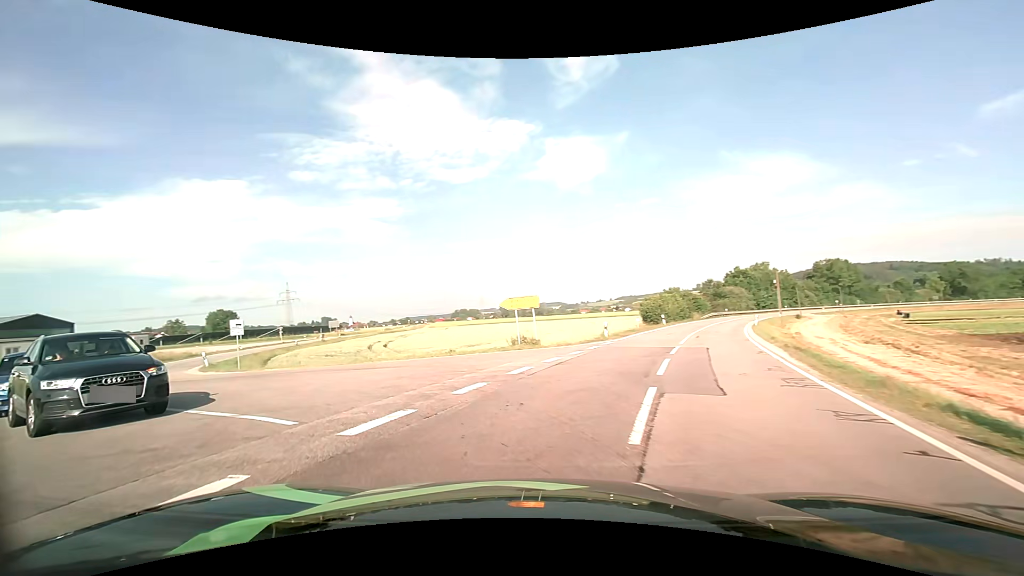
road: secondary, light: Day
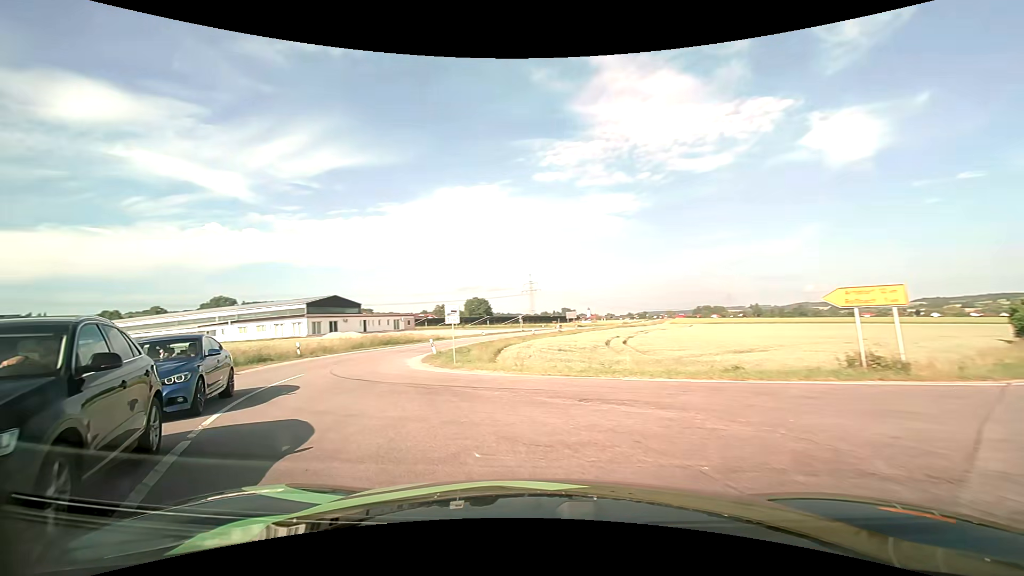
(-1.8, +7.6) m; -29°
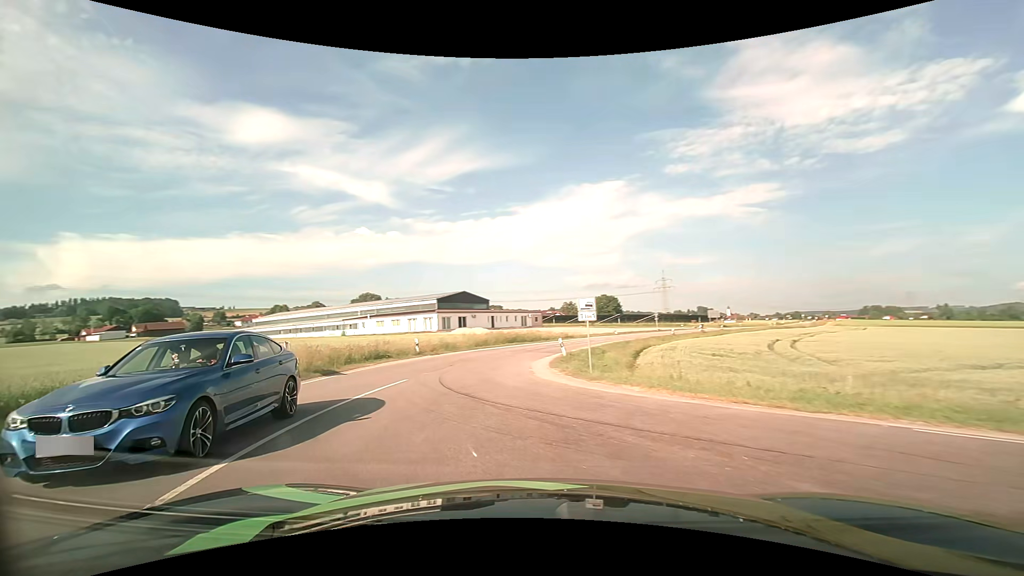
(-0.4, +4.5) m; -13°
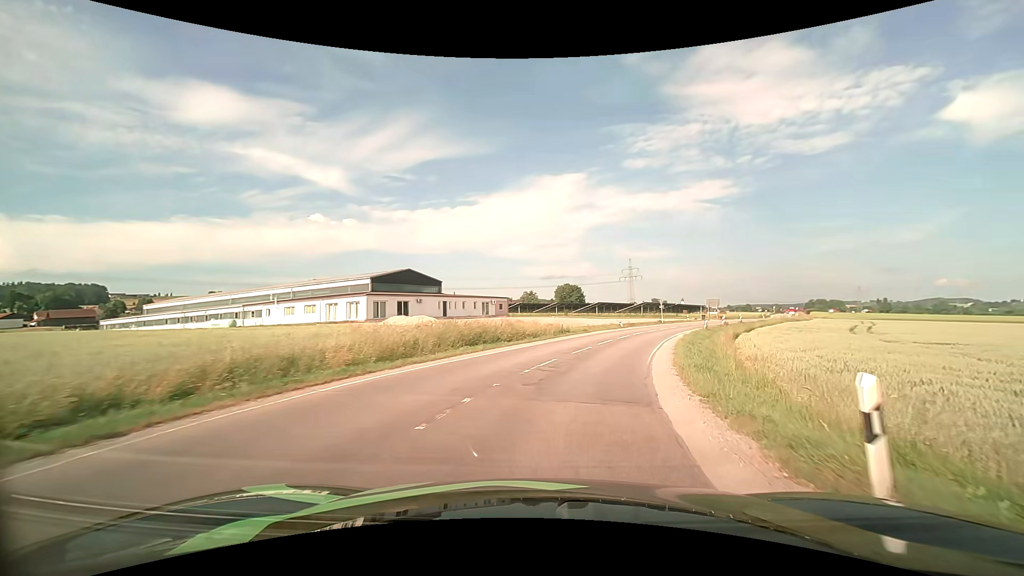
(-2.1, +23.2) m; +4°
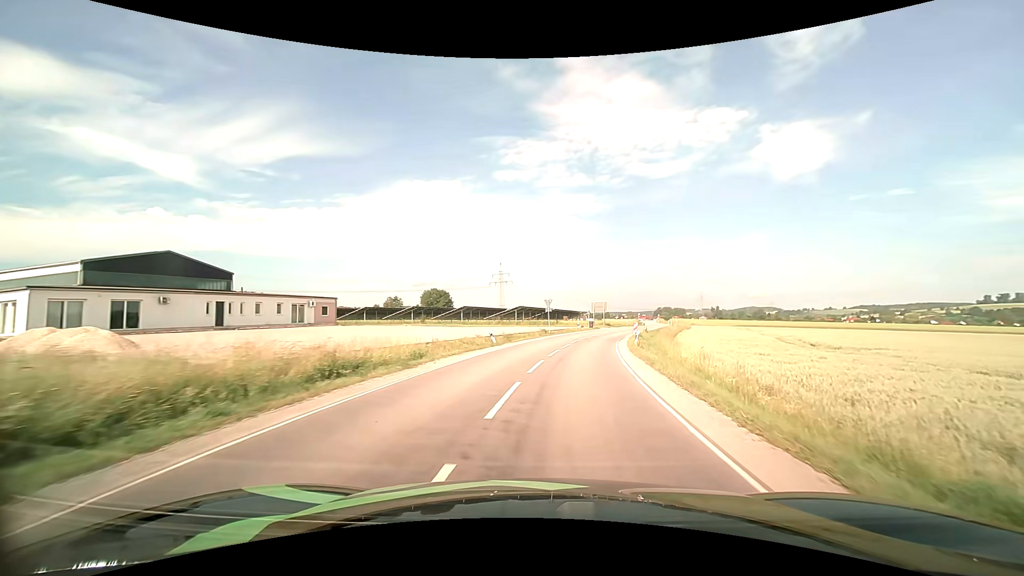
(+3.0, +22.9) m; +15°
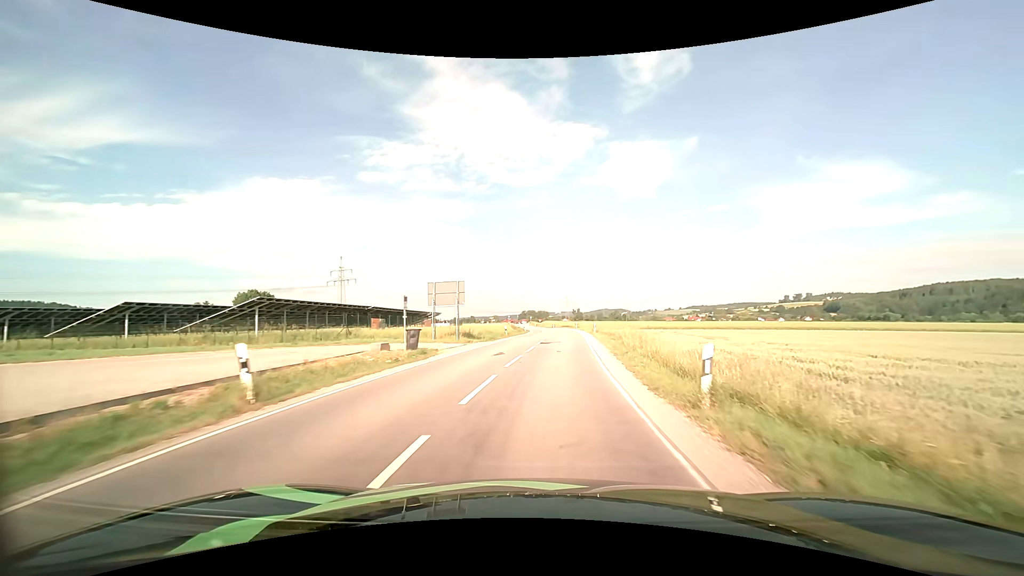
(+6.6, +46.9) m; +15°
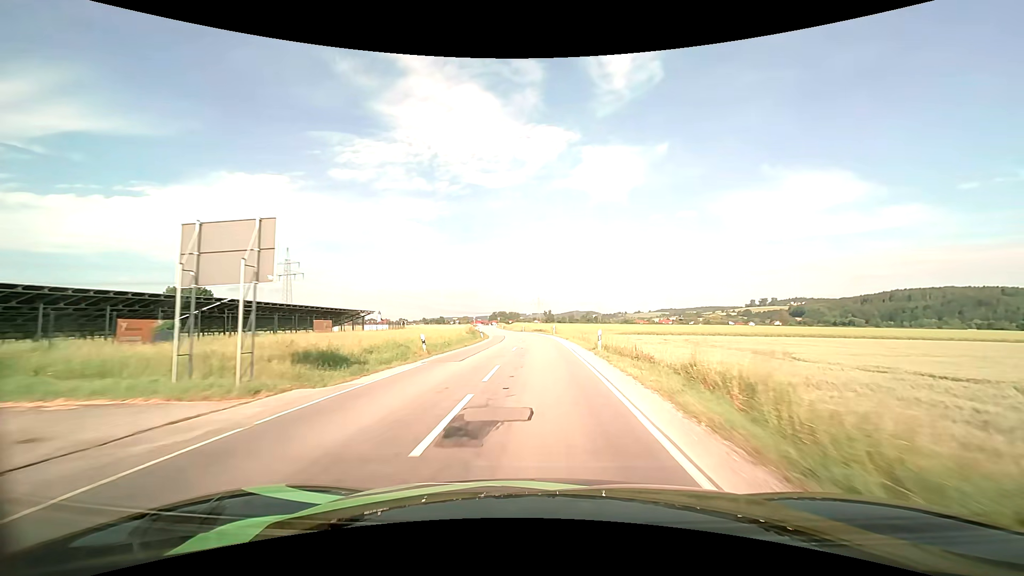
(+0.8, +20.8) m; +3°
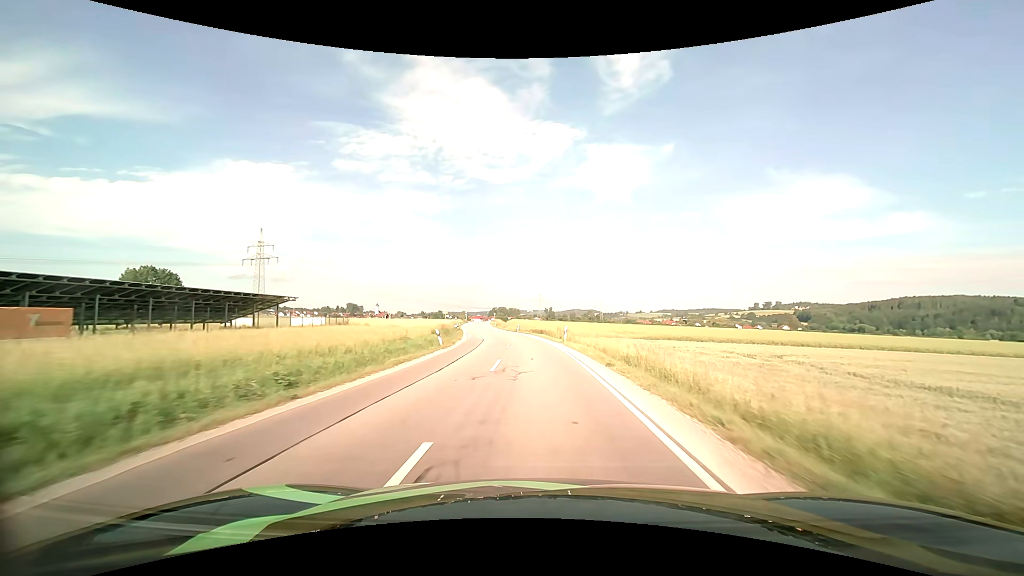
(+0.1, +21.5) m; 0°
(0, +10) (0, +20) (-1, +30) (-1, +40) (-2, +50) (-4, +60) (-6, +70) (-7, +79) (-9, +89) (-10, +99) m
